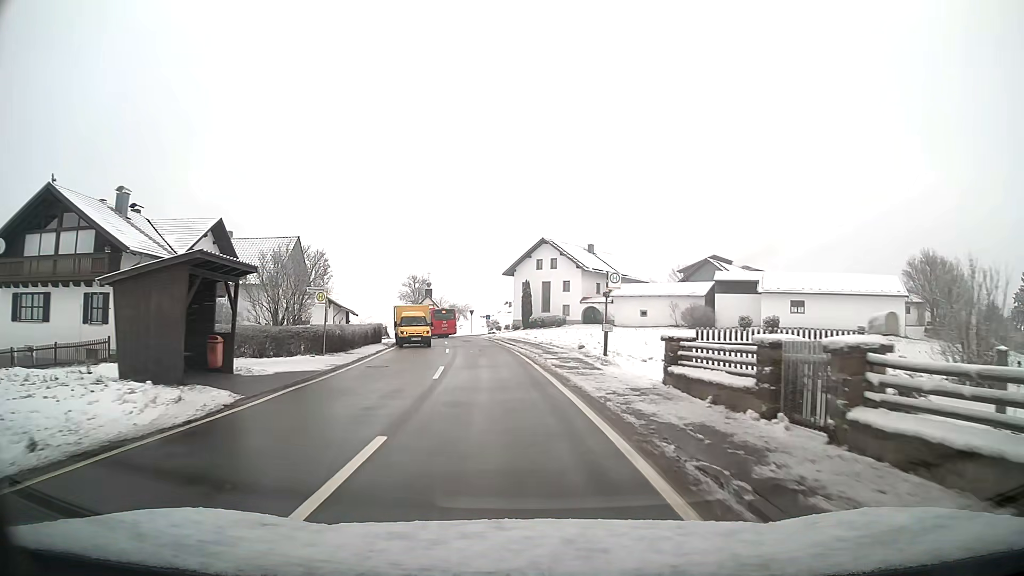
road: tertiary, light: Day
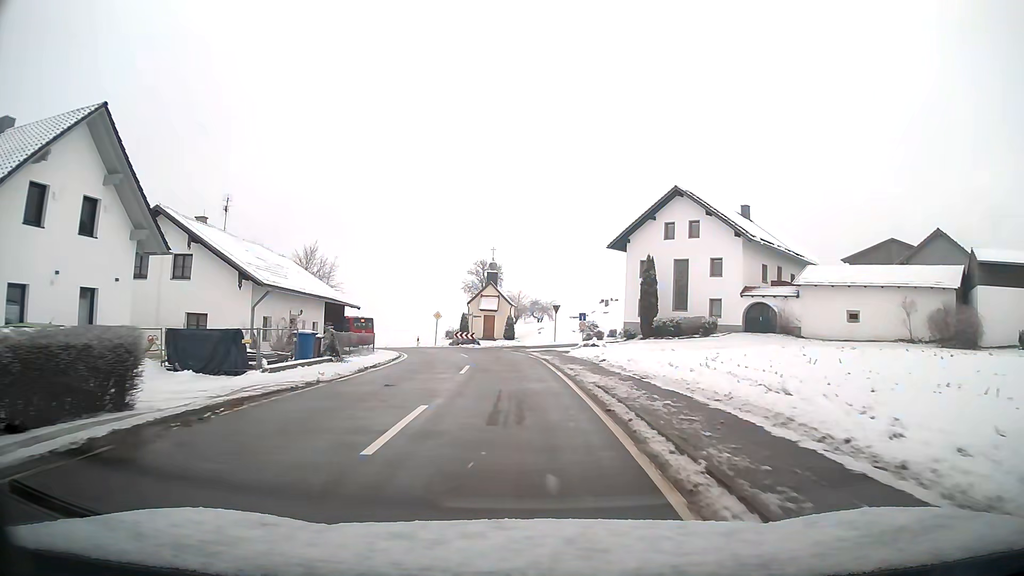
(-2.3, +33.3) m; -7°
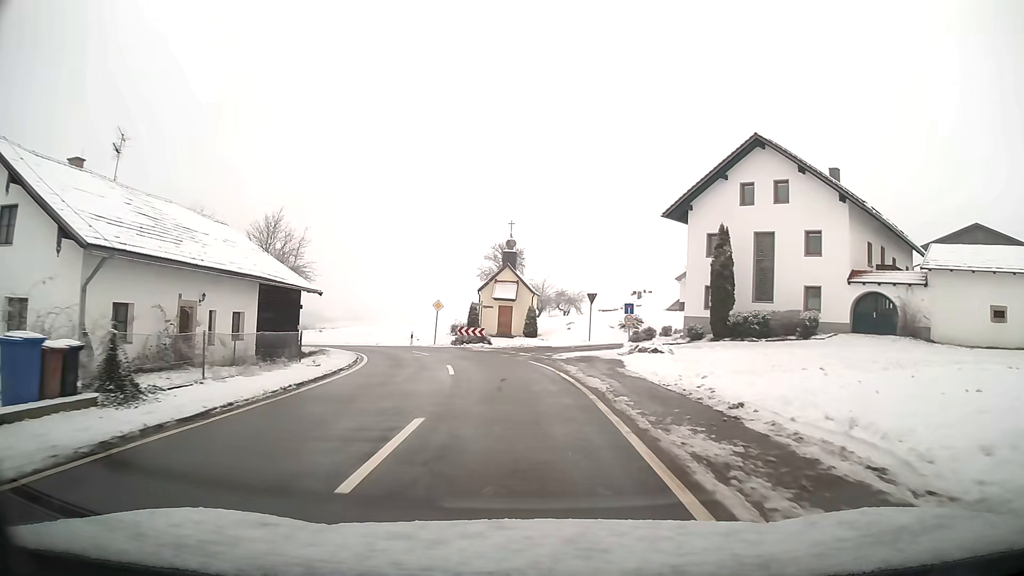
(-0.2, +13.4) m; -2°
